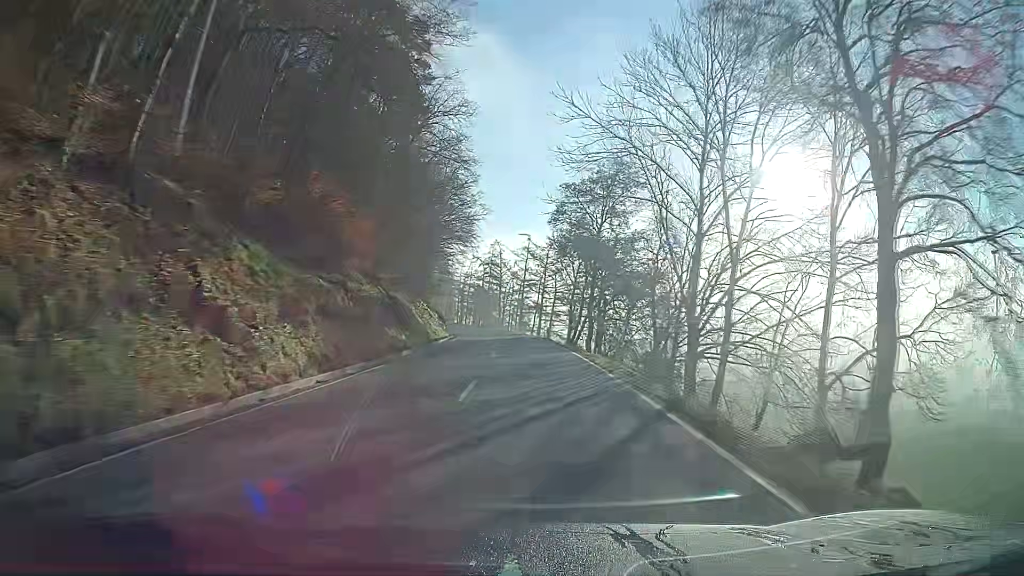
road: secondary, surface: asphalt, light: Day
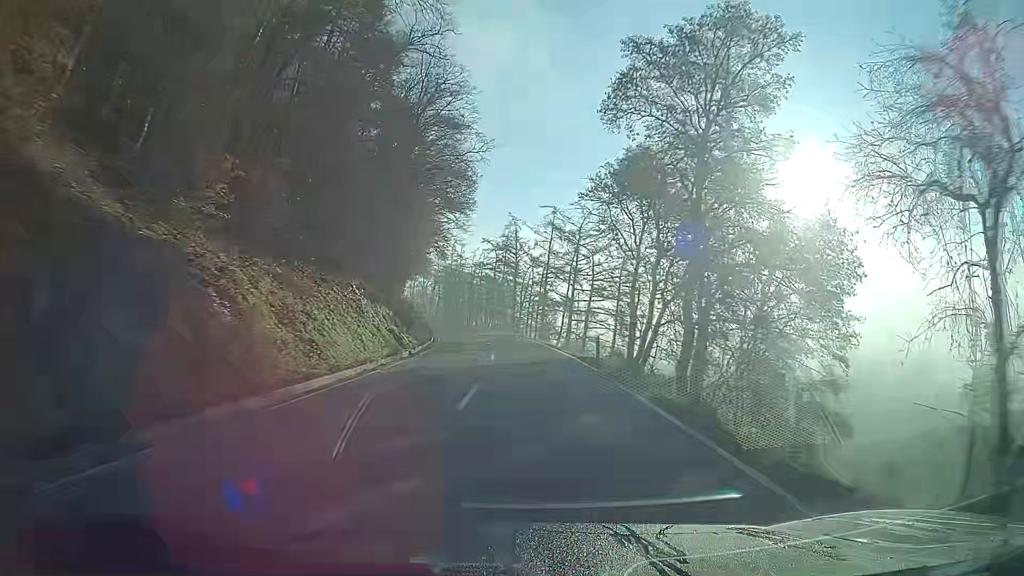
(-0.5, +25.4) m; -2°
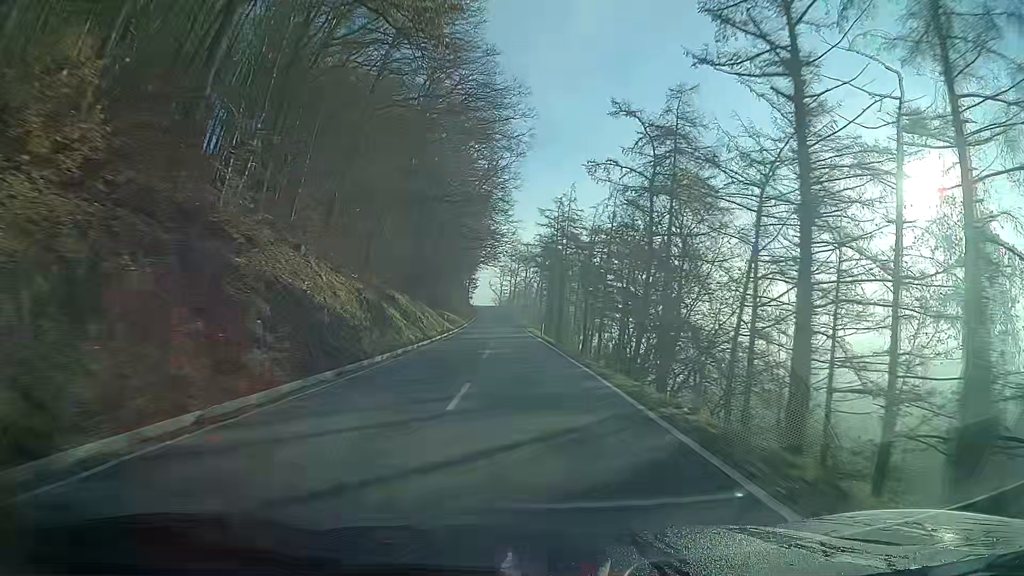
(-5.2, +61.7) m; -11°
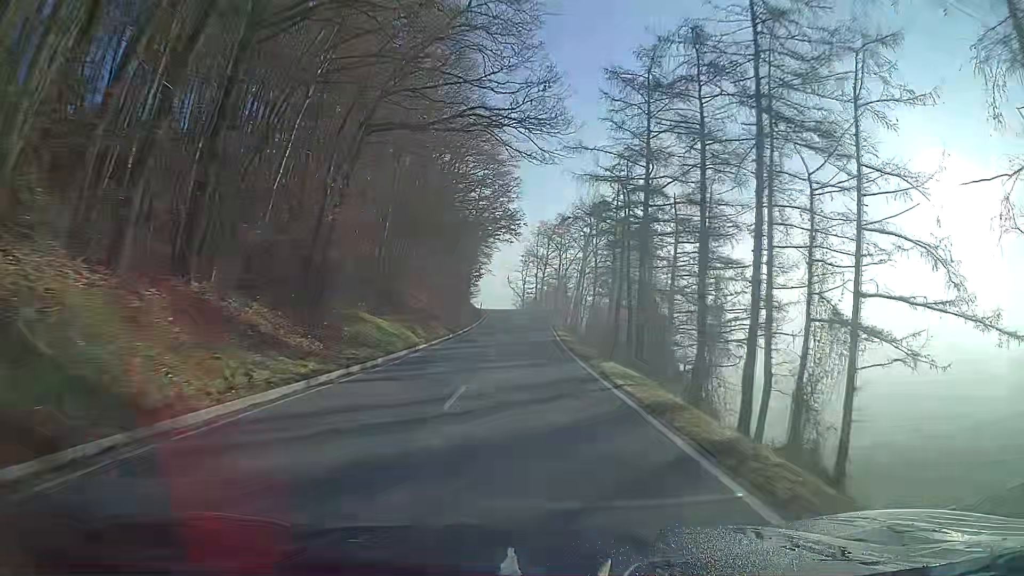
(-1.4, +49.2) m; -2°
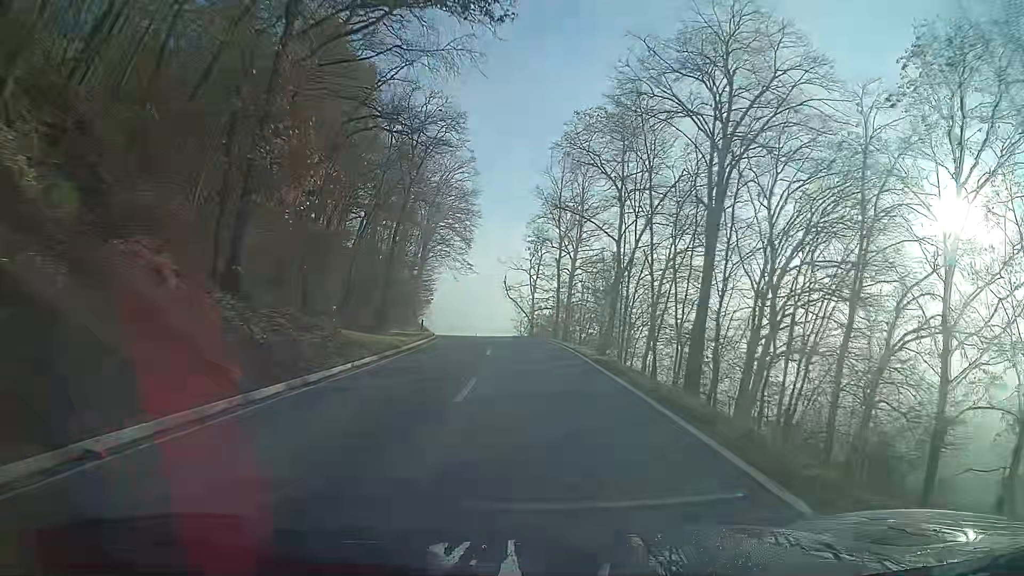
(-0.8, +60.6) m; -2°
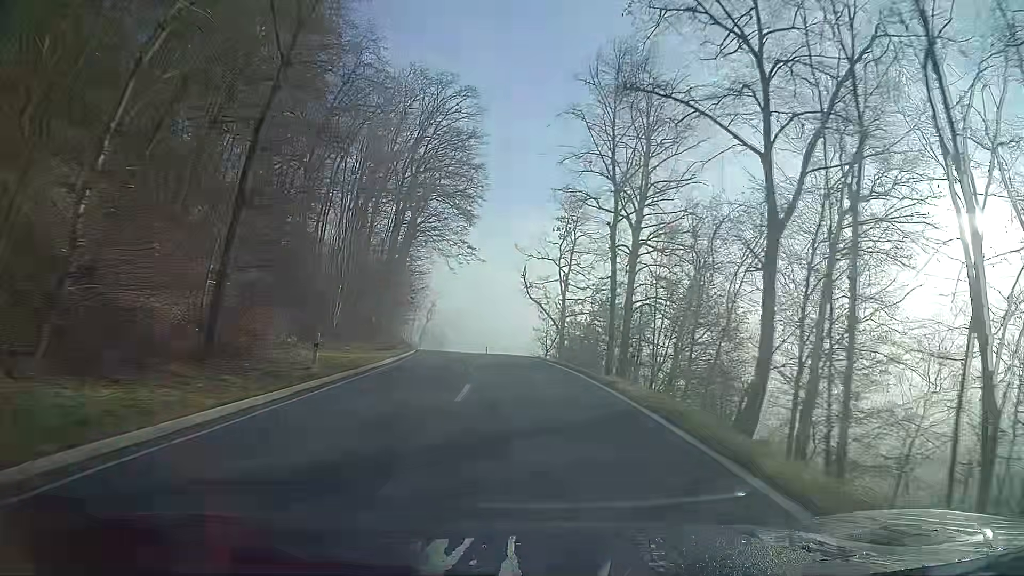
(-0.5, +22.8) m; -3°
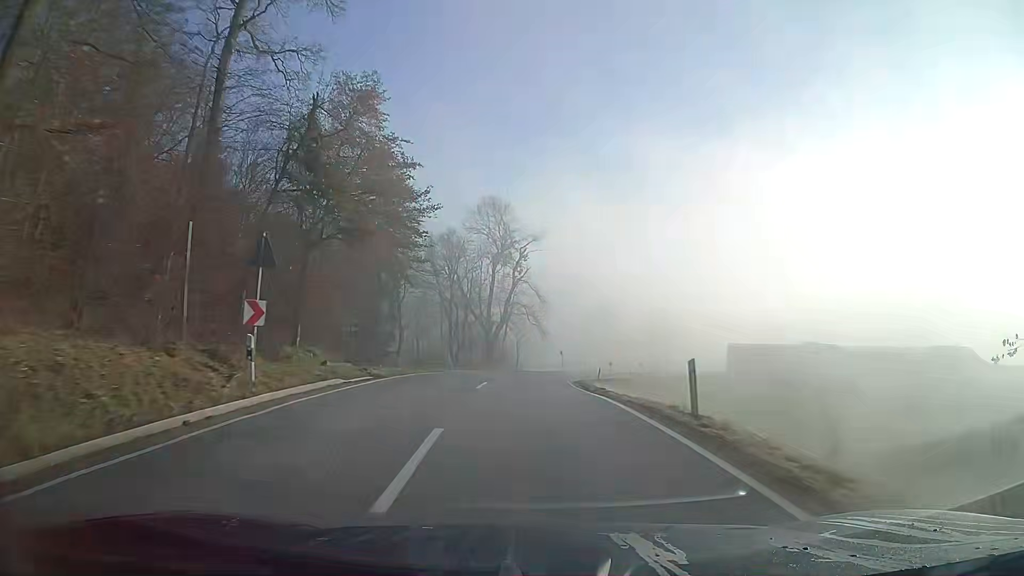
(-4.5, +54.8) m; -9°
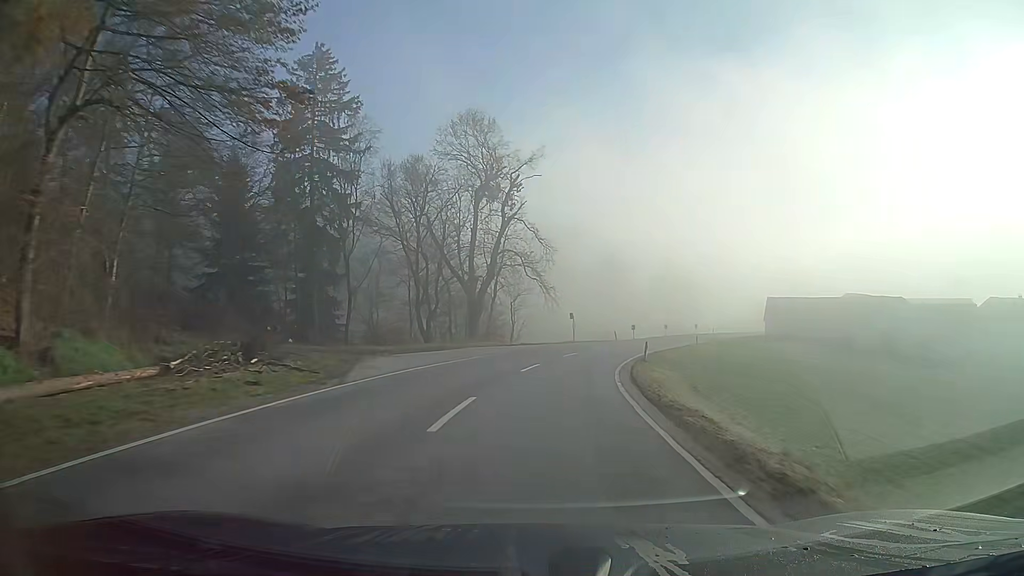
(+0.2, +21.0) m; +2°
